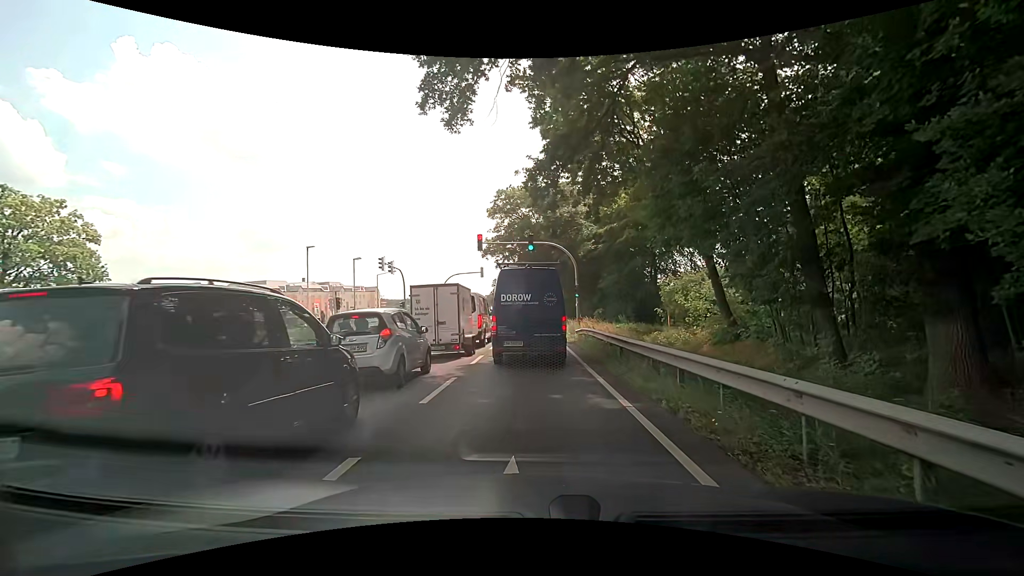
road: primary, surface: asphalt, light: Day
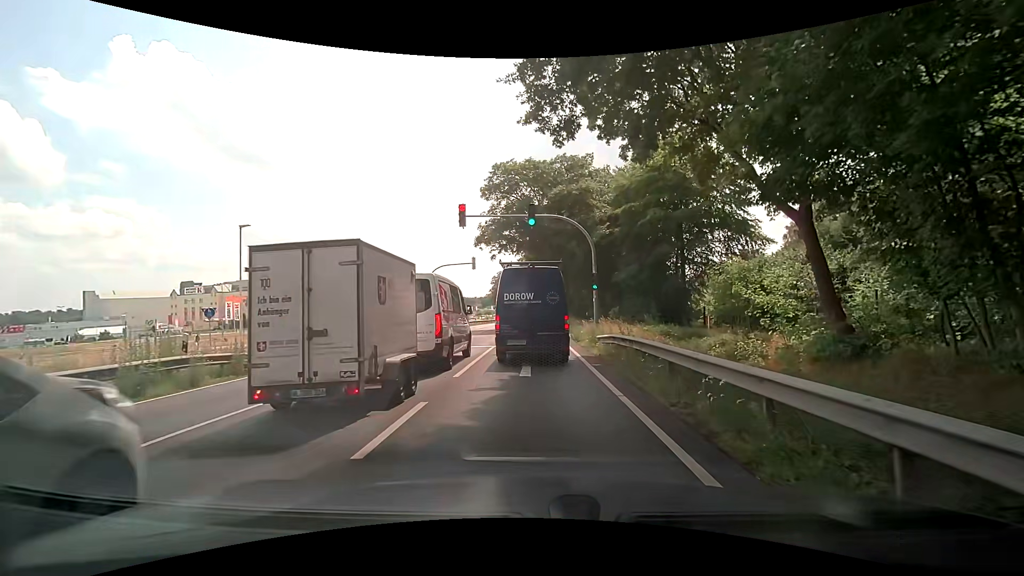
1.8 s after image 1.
(+0.1, +9.3) m; 0°
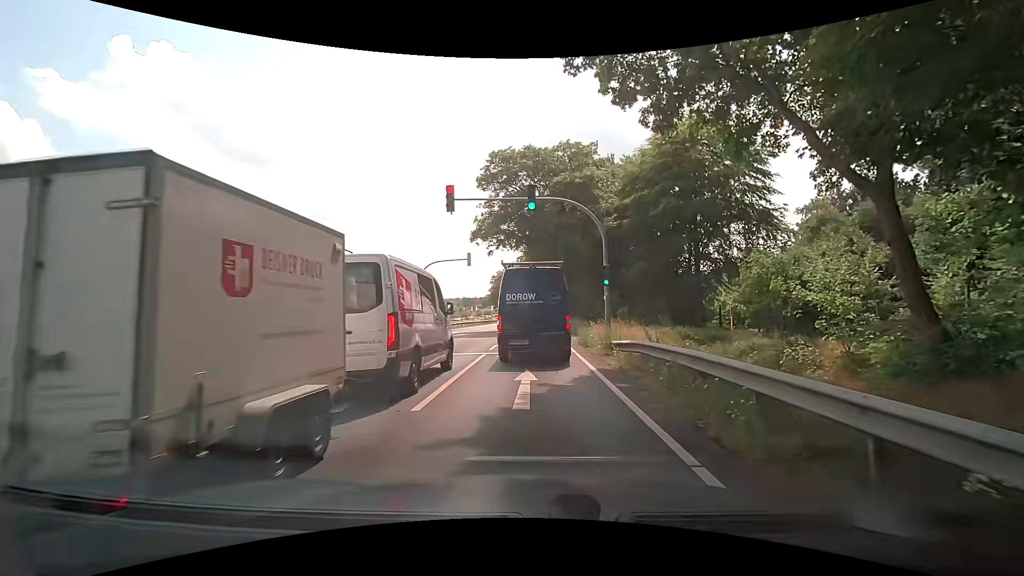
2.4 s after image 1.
(0.0, +3.8) m; +1°
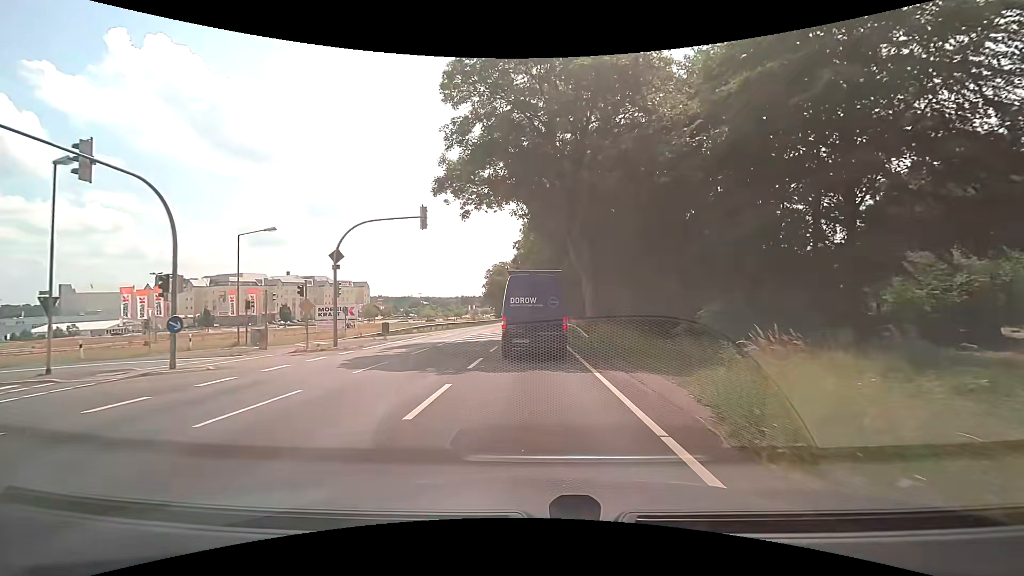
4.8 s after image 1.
(-0.4, +19.0) m; -2°
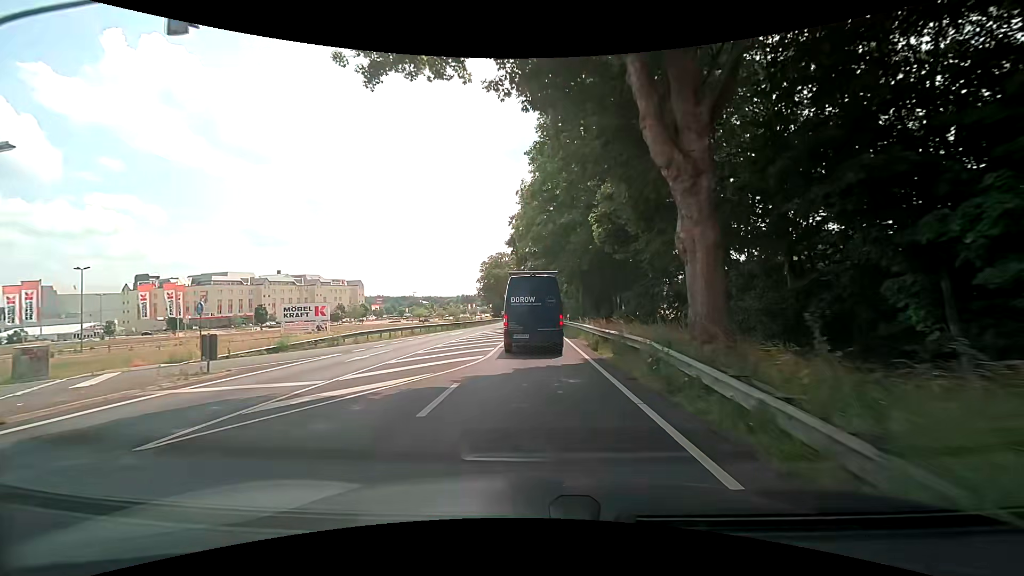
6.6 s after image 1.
(+0.2, +18.2) m; 0°
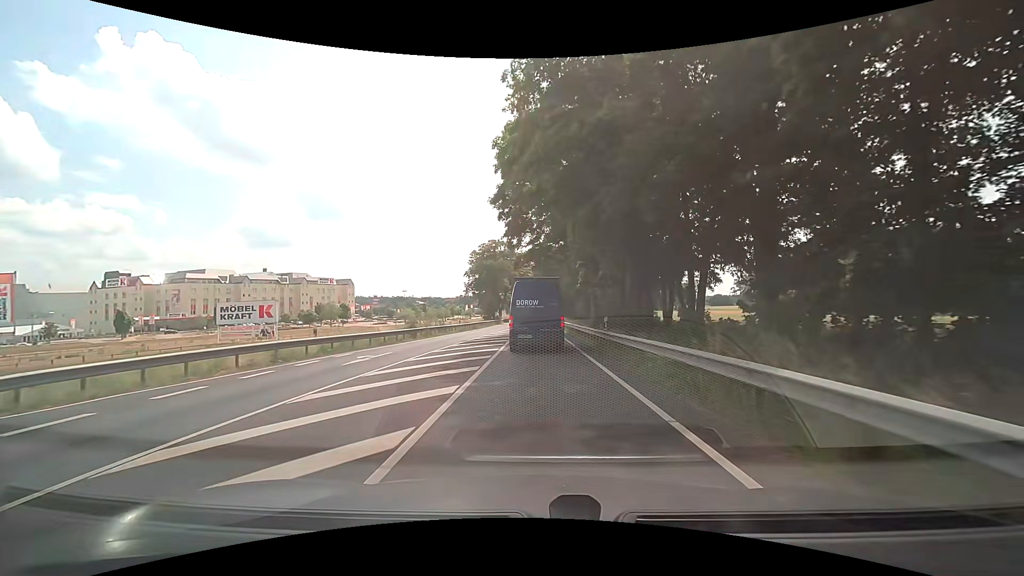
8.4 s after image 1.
(0.0, +21.1) m; +1°
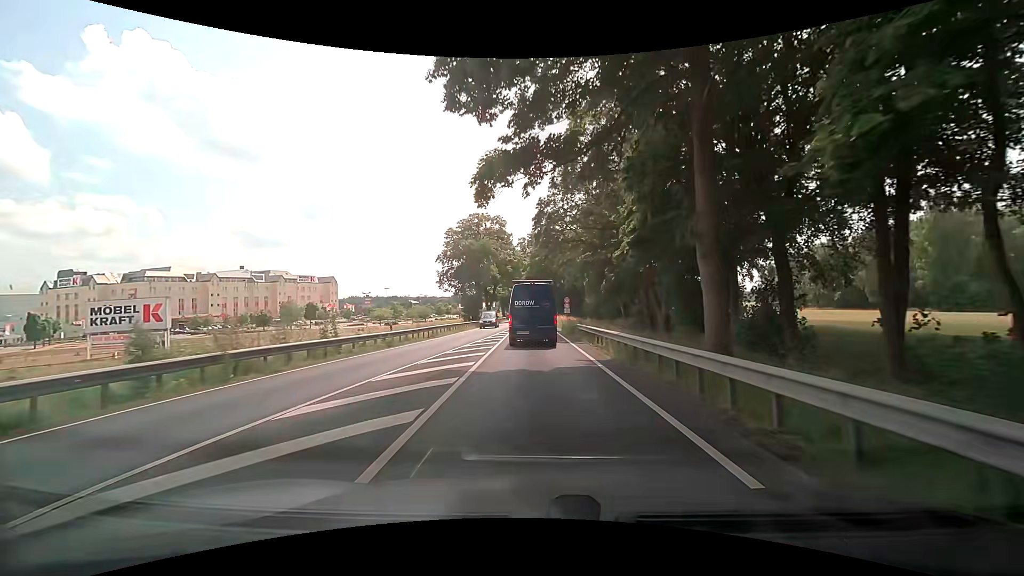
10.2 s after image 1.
(-0.2, +23.5) m; 0°
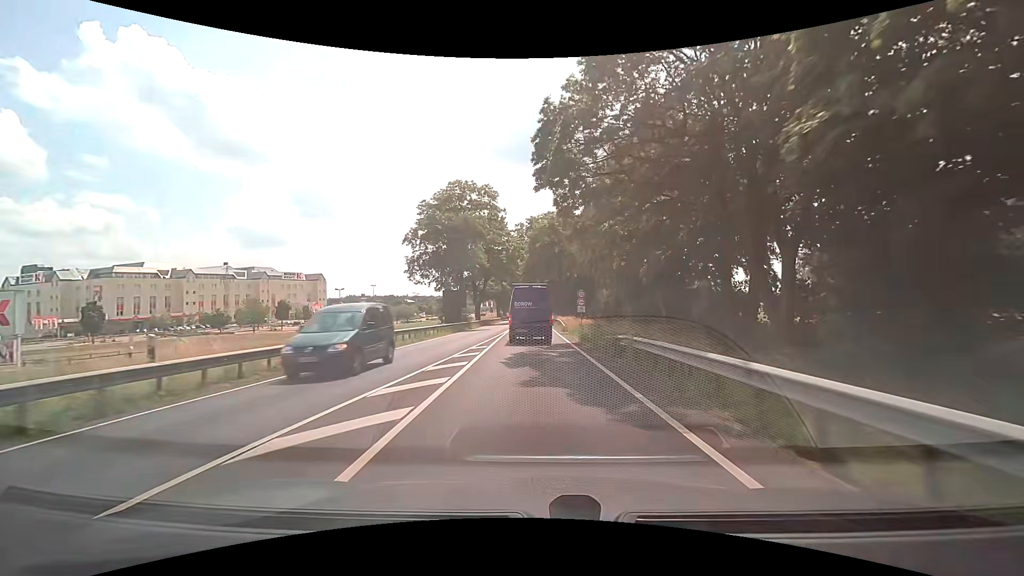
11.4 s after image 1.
(0.0, +17.0) m; 0°
(0, +10) (0, +20) (0, +30) (0, +40) (0, +50) (0, +60) (+1, +70) (+1, +80) (+1, +90) (+1, +100) m
